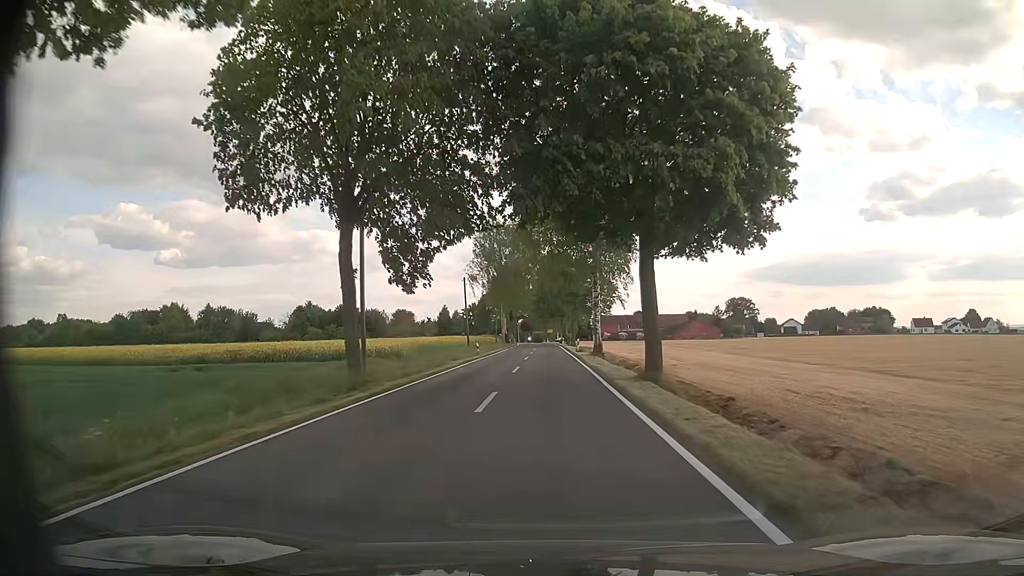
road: tertiary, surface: asphalt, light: Day
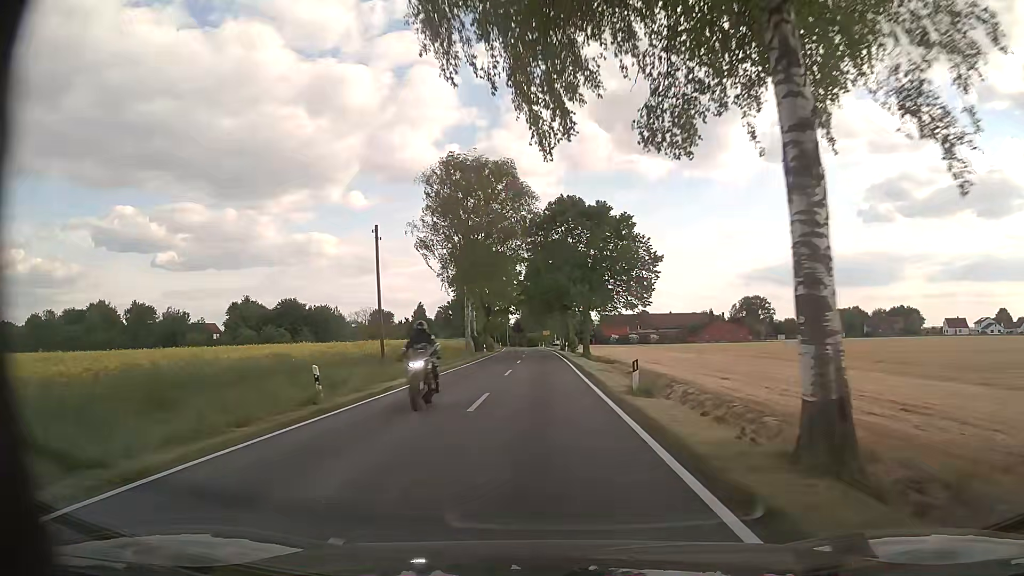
(+0.2, +35.1) m; 0°
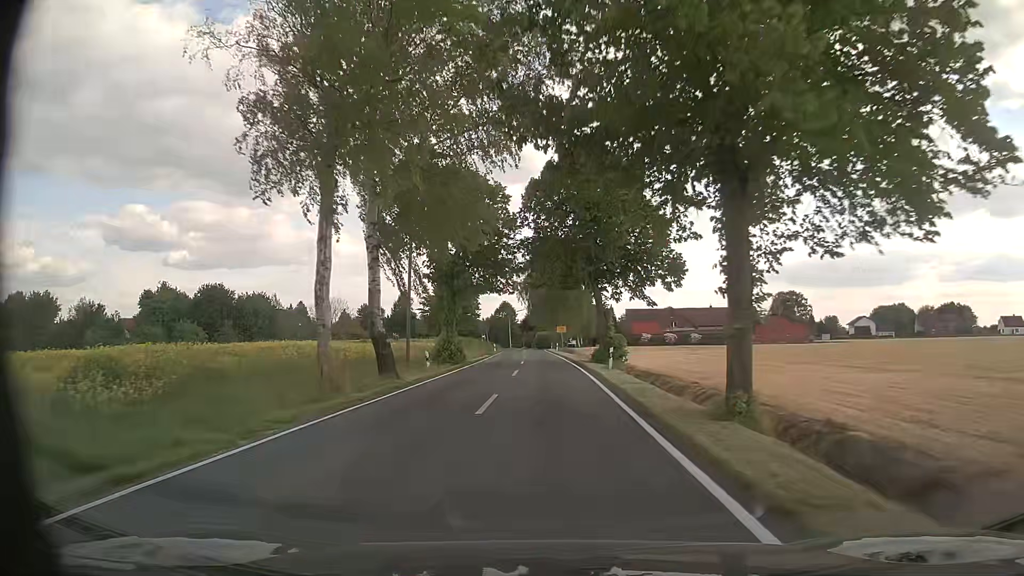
(-0.2, +36.5) m; -1°
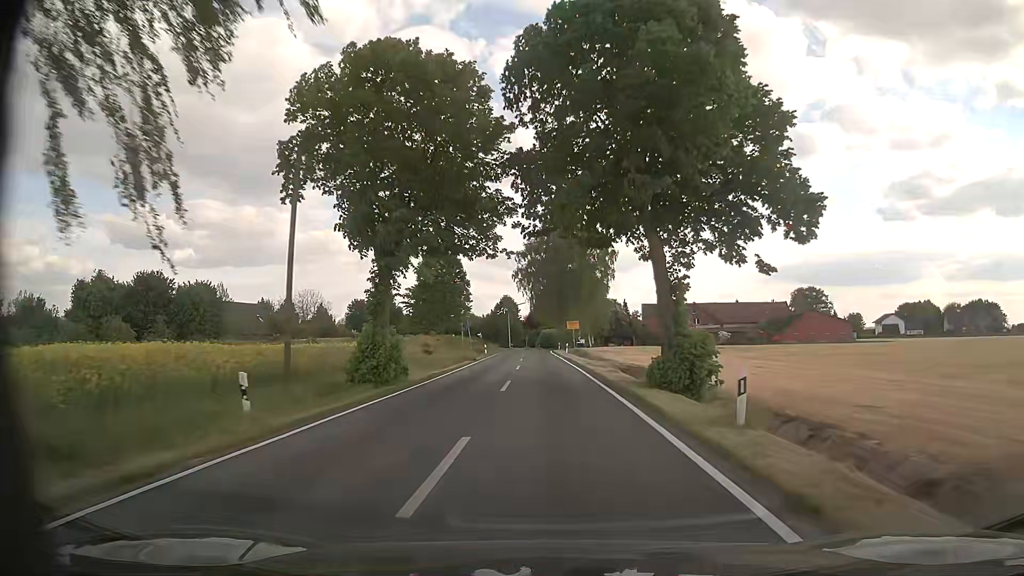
(-0.1, +18.8) m; 0°
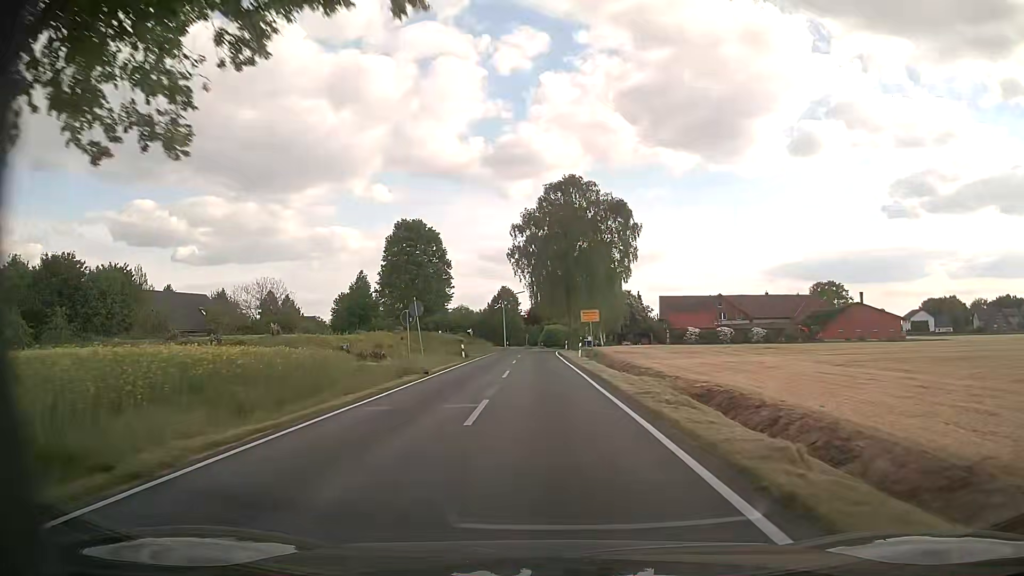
(-0.1, +18.8) m; -1°
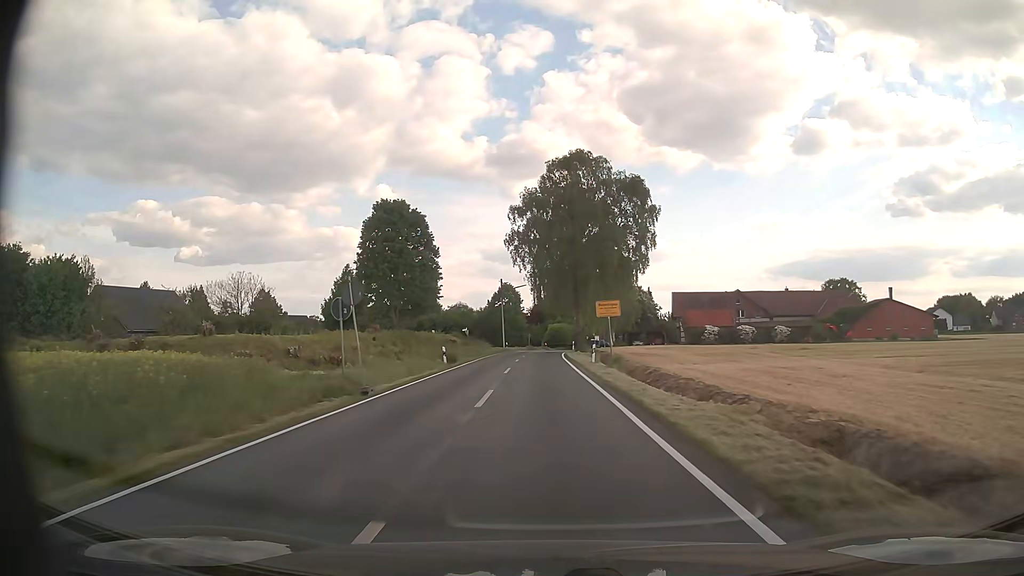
(0.0, +9.3) m; 0°
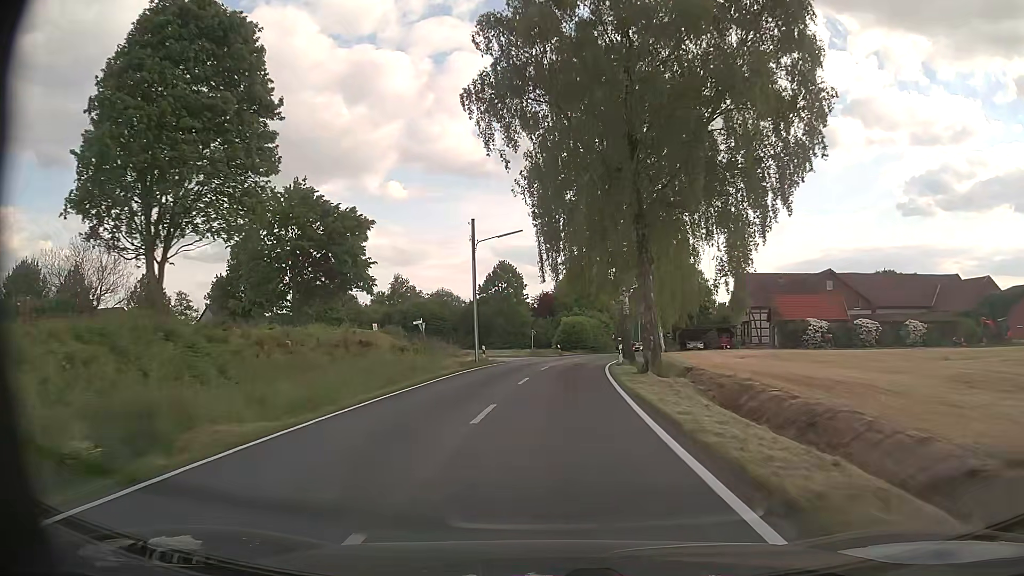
(-0.4, +35.1) m; -1°
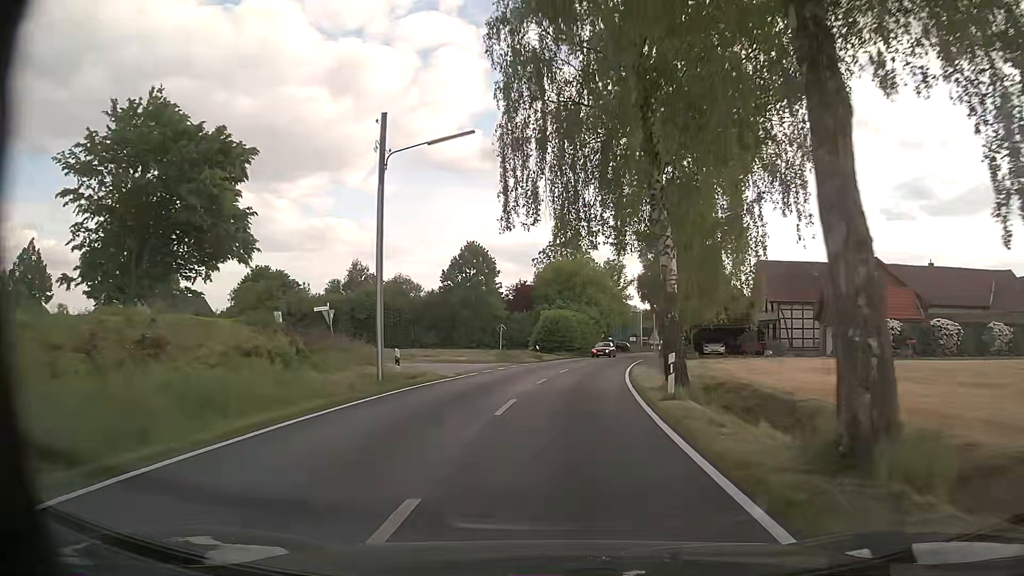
(+0.2, +16.8) m; +2°
(0, +10) (+1, +20) (+2, +30) (+3, +40) (+5, +50) (+7, +59) (+9, +69) (+12, +79) (+14, +89) (+17, +98) m
